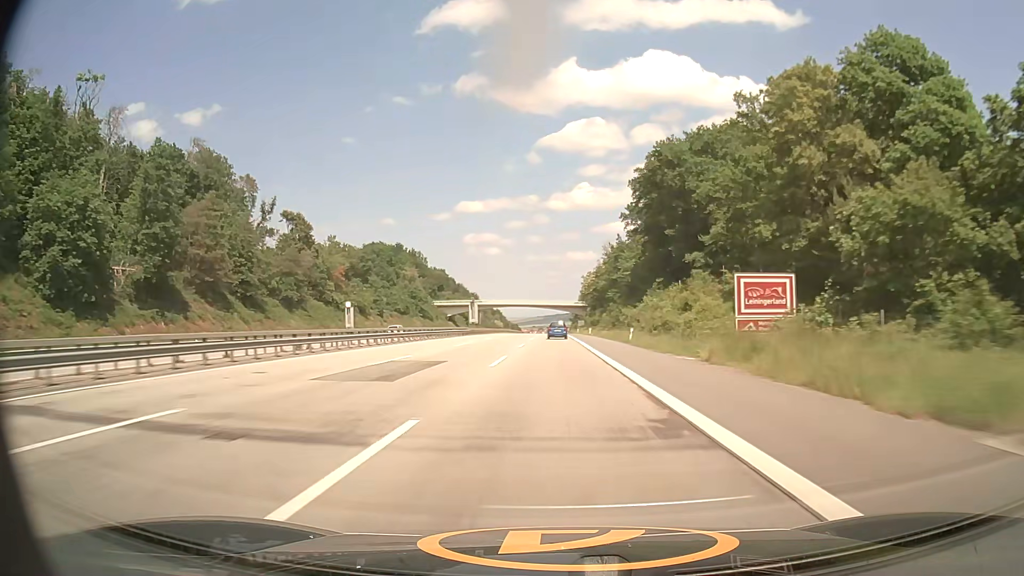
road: motorway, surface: asphalt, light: Day
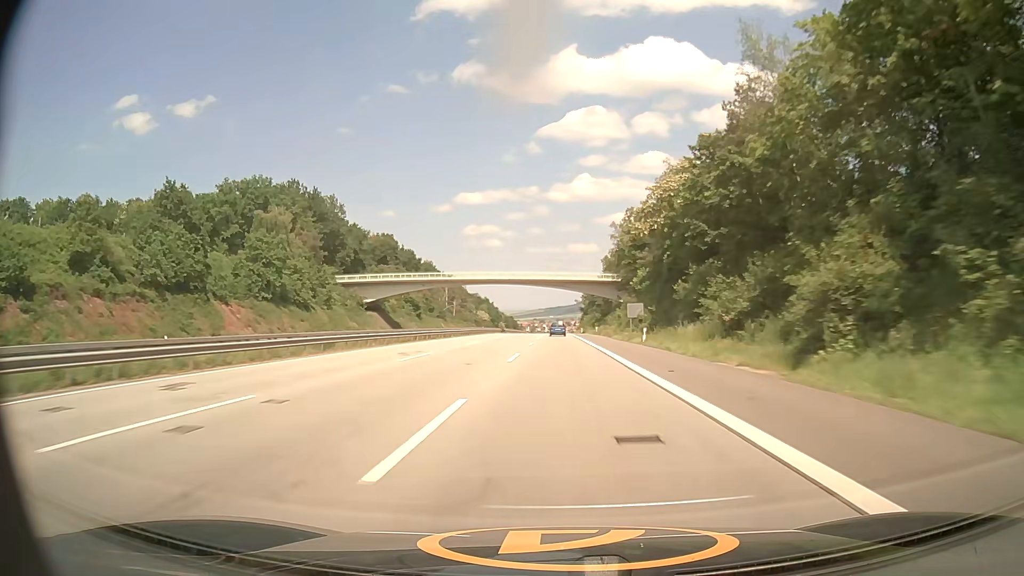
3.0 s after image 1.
(-0.5, +105.5) m; -1°
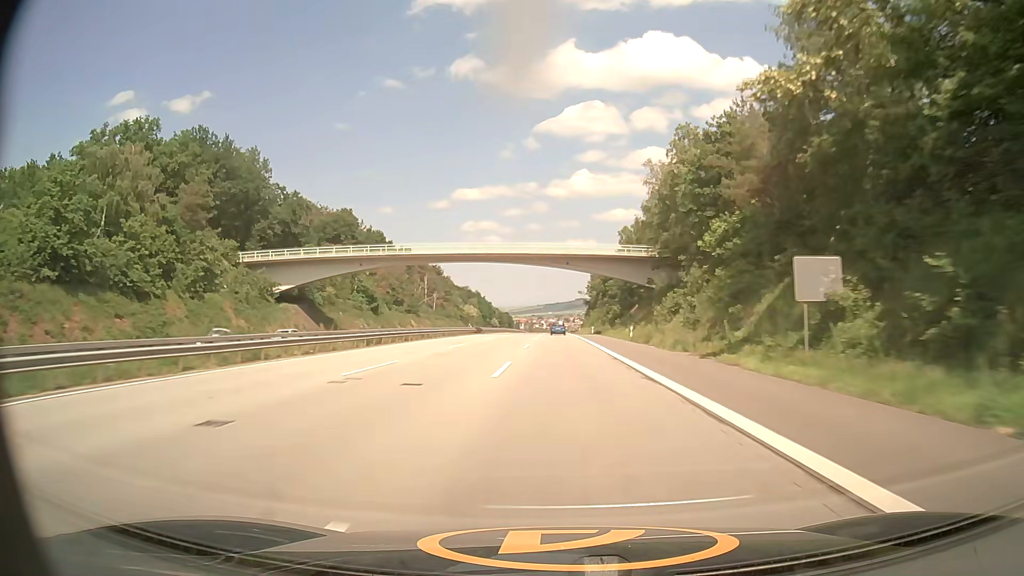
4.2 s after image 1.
(+0.2, +42.7) m; 0°
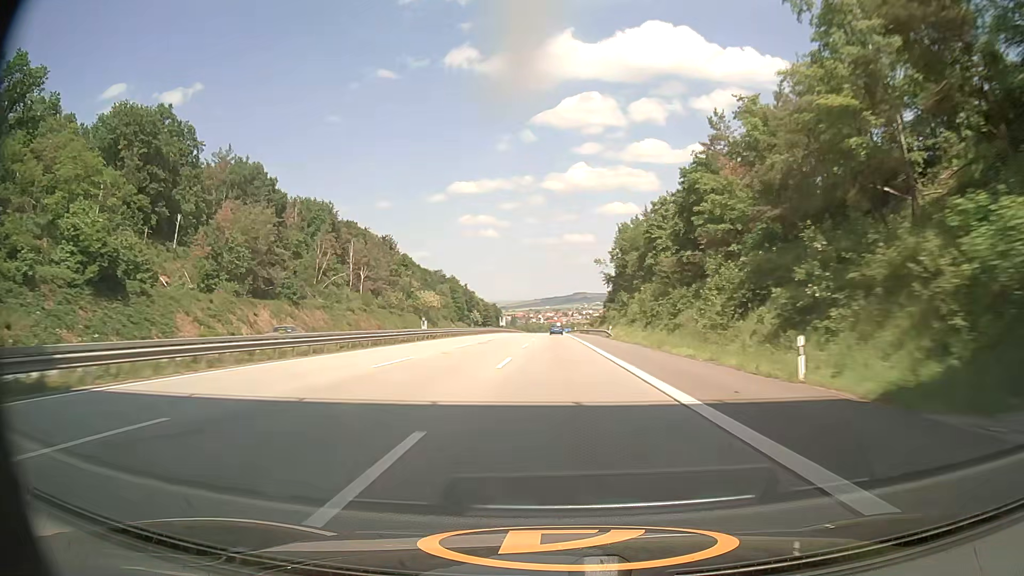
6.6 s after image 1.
(+0.2, +85.9) m; 0°
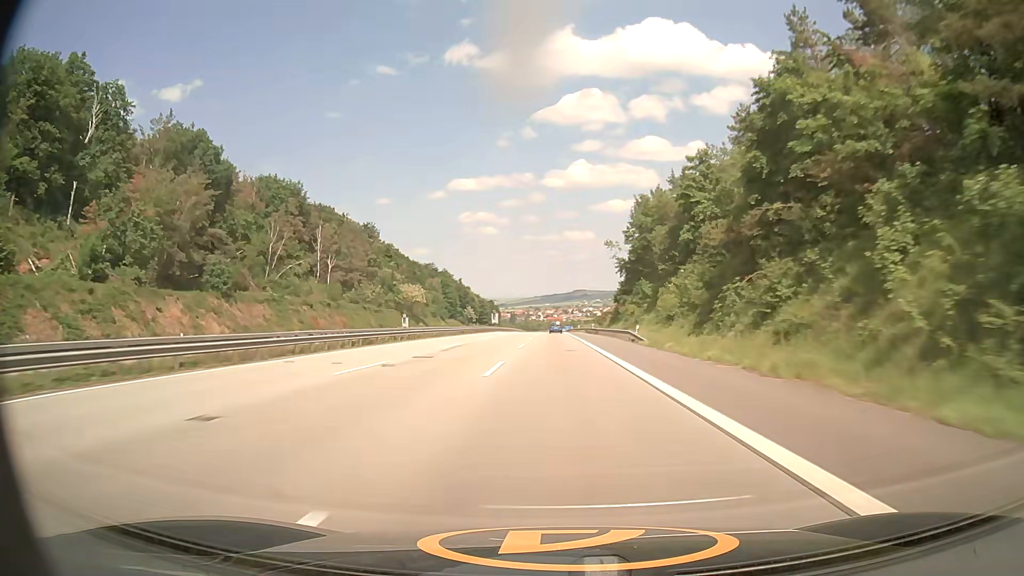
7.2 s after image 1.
(0.0, +21.6) m; 0°
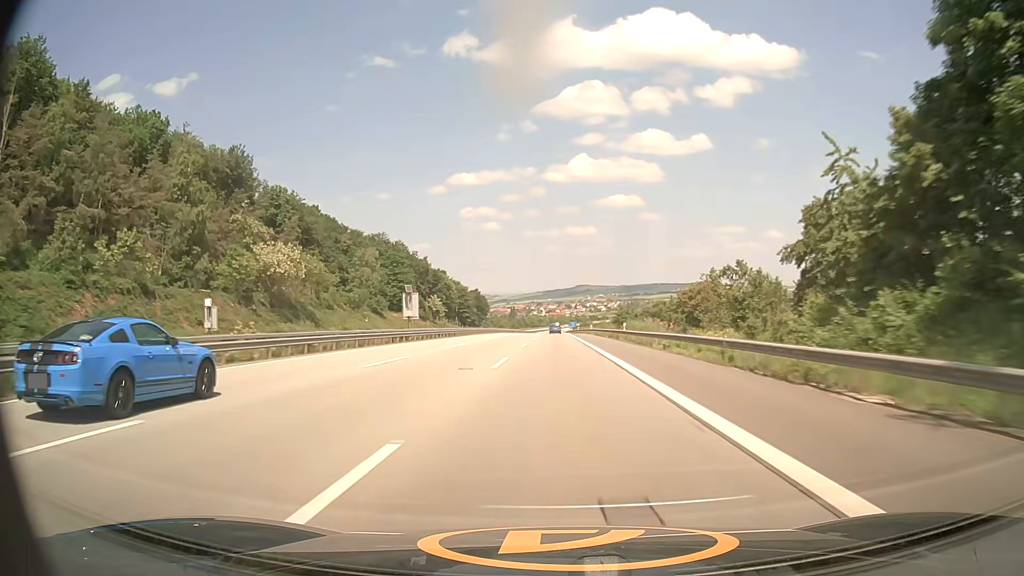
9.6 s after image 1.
(+0.3, +86.4) m; 0°
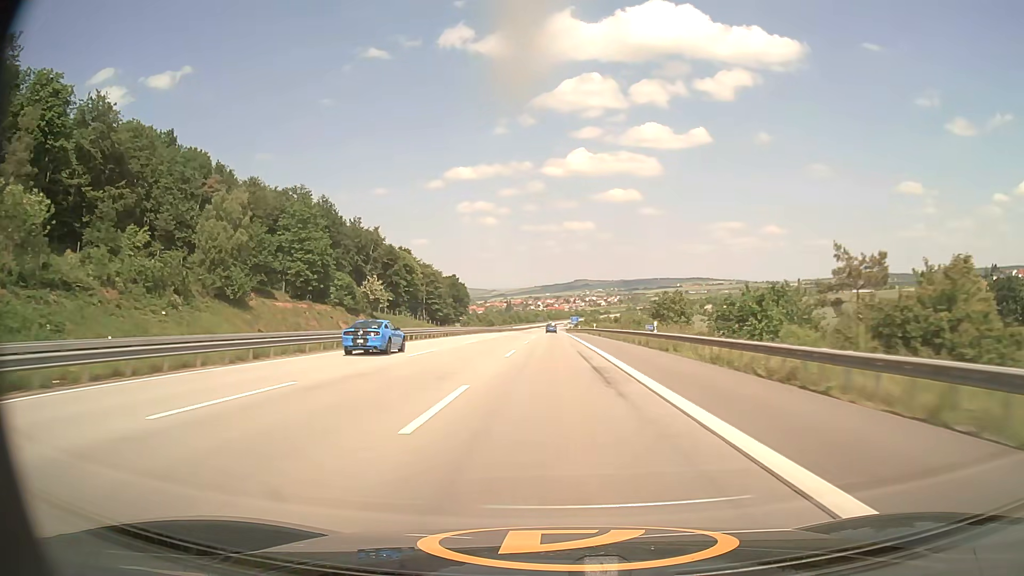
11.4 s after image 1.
(+0.2, +65.3) m; 0°
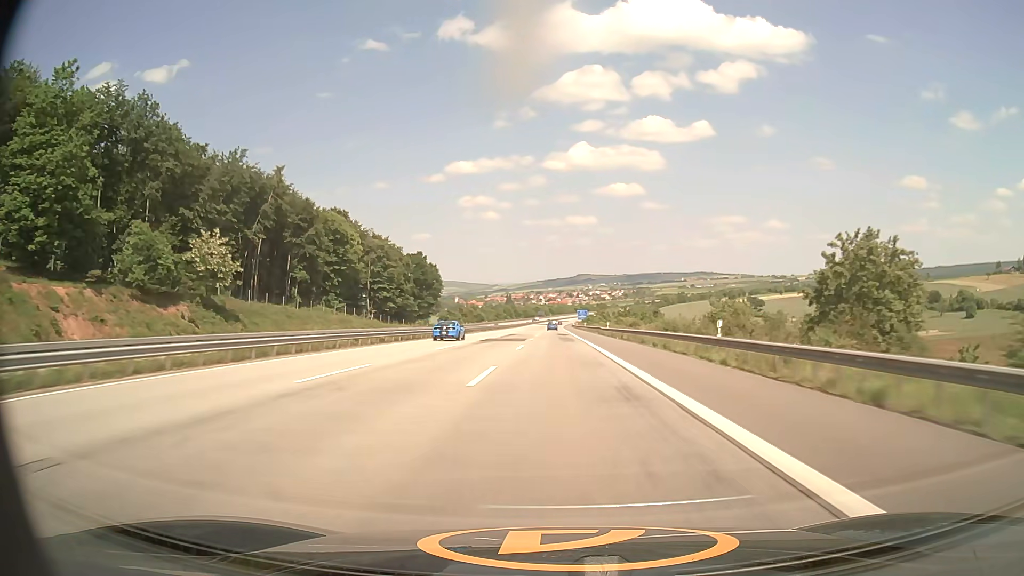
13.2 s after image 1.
(0.0, +65.8) m; 0°
(0, +10) (0, +20) (0, +30) (0, +40) (0, +50) (0, +60) (0, +70) (0, +80) (0, +90) (0, +100) m
